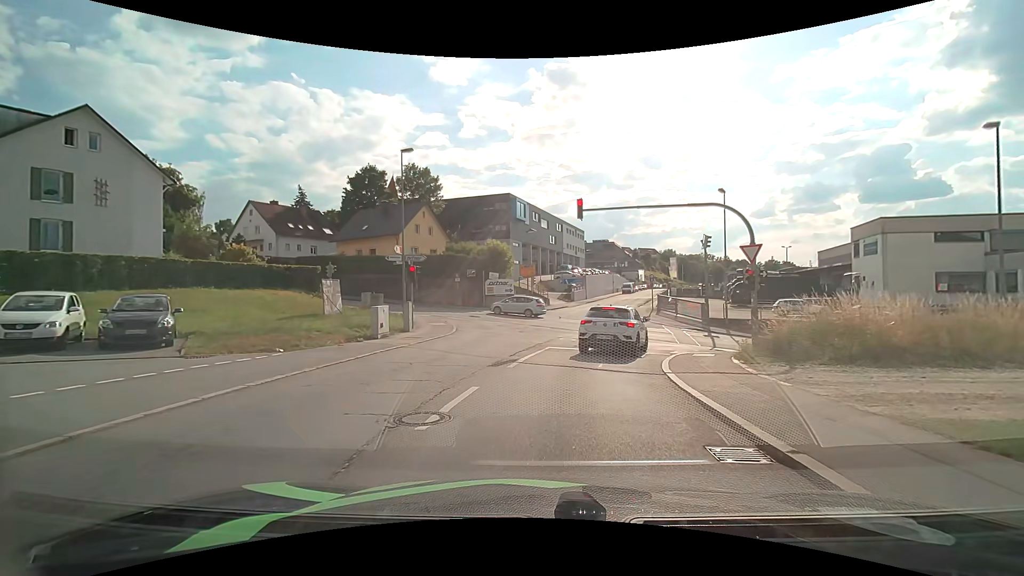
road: residential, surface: asphalt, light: Day
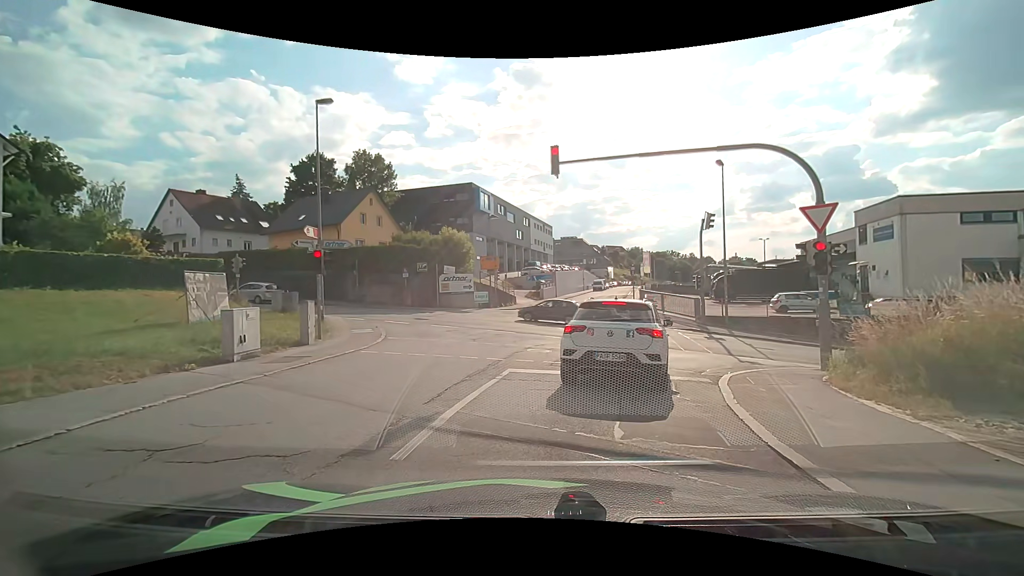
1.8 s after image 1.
(+0.2, +6.8) m; +3°
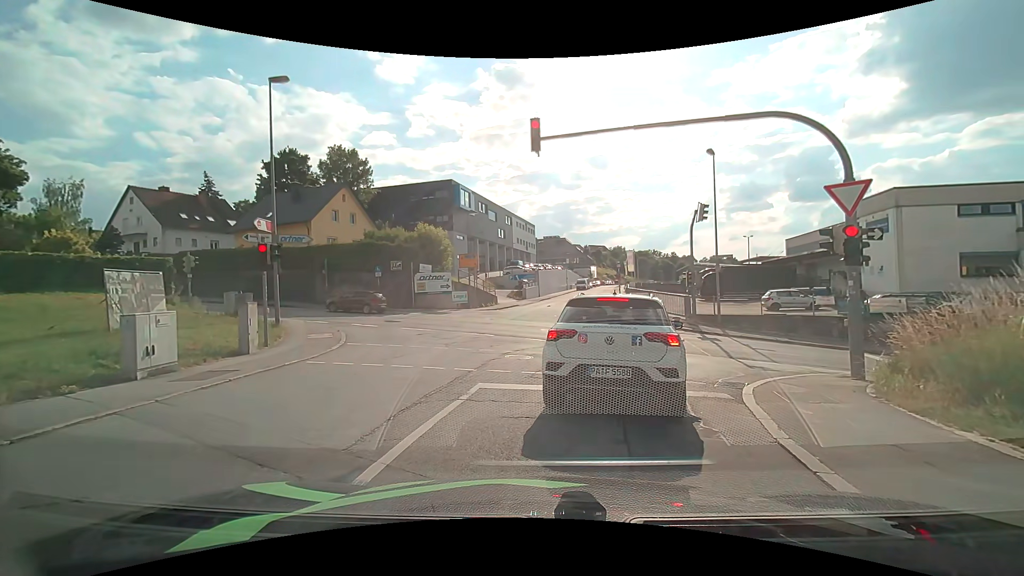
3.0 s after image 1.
(0.0, +2.0) m; +1°
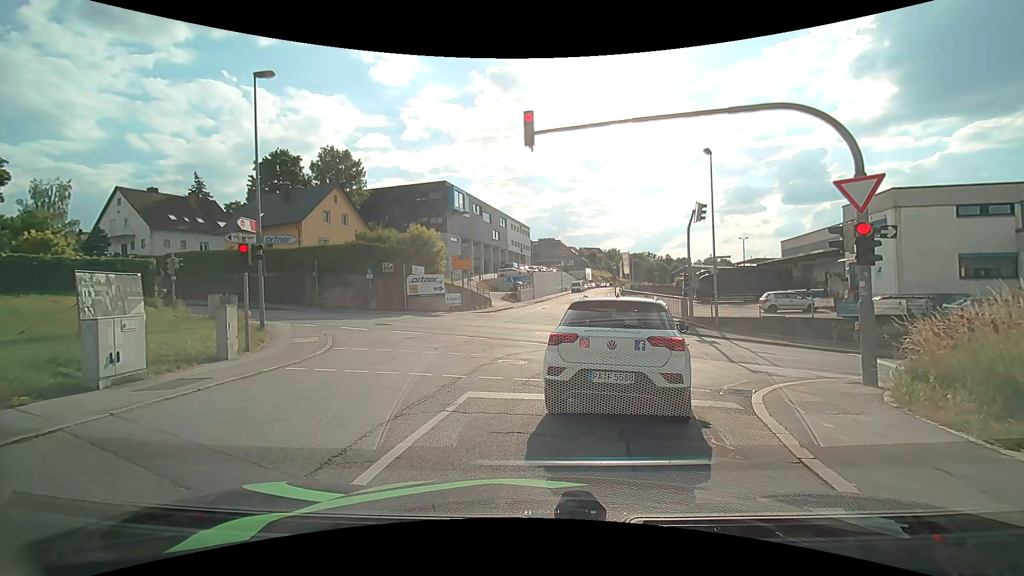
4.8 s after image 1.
(0.0, +0.7) m; 0°
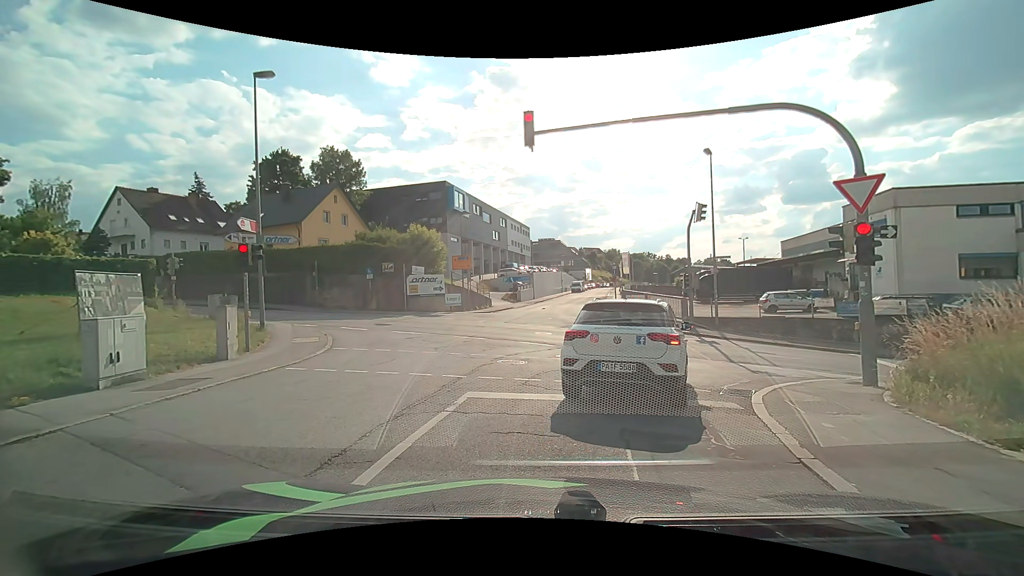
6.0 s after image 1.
(0.0, 0.0) m; 0°
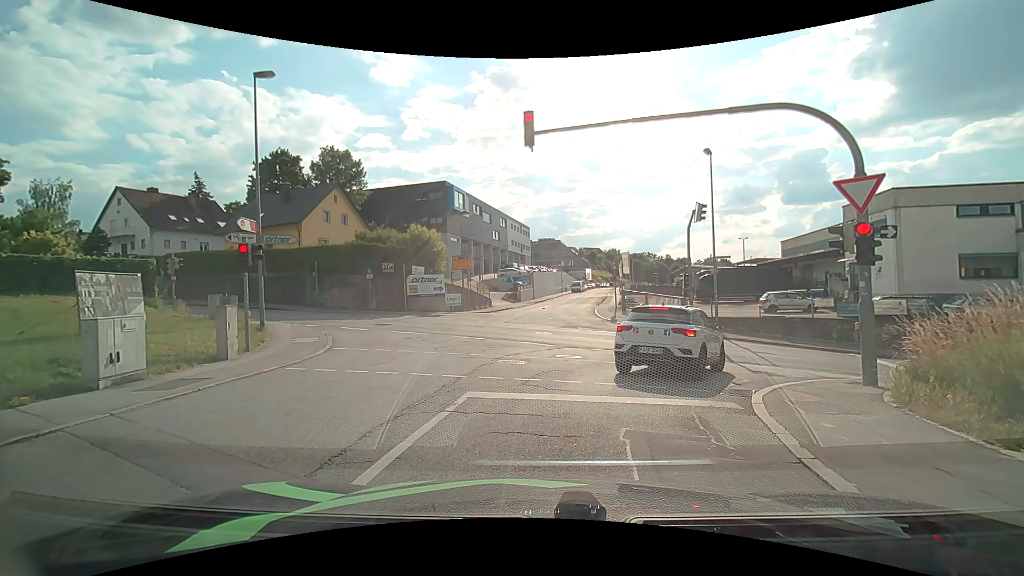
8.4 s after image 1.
(0.0, 0.0) m; 0°
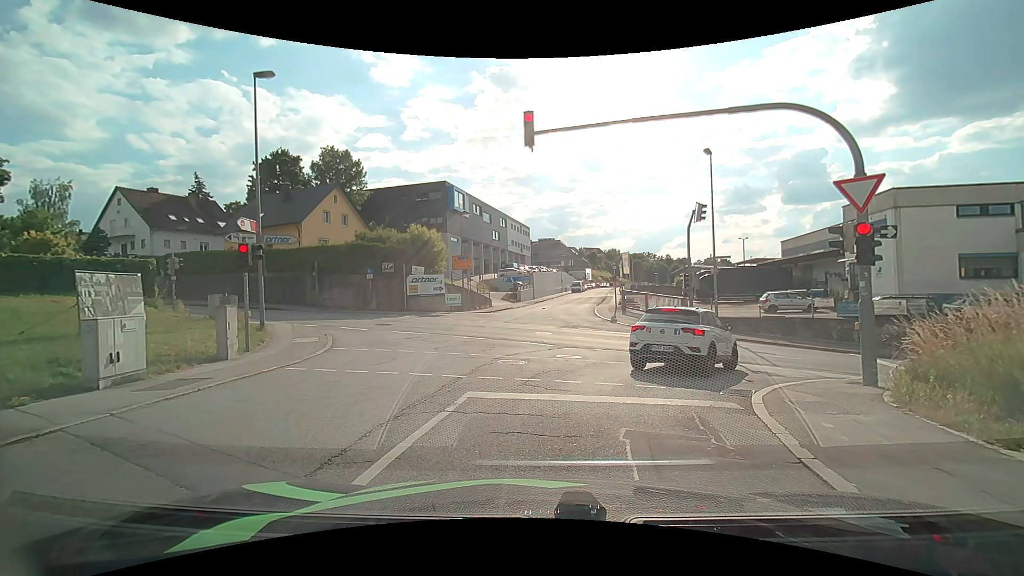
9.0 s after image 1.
(0.0, 0.0) m; 0°
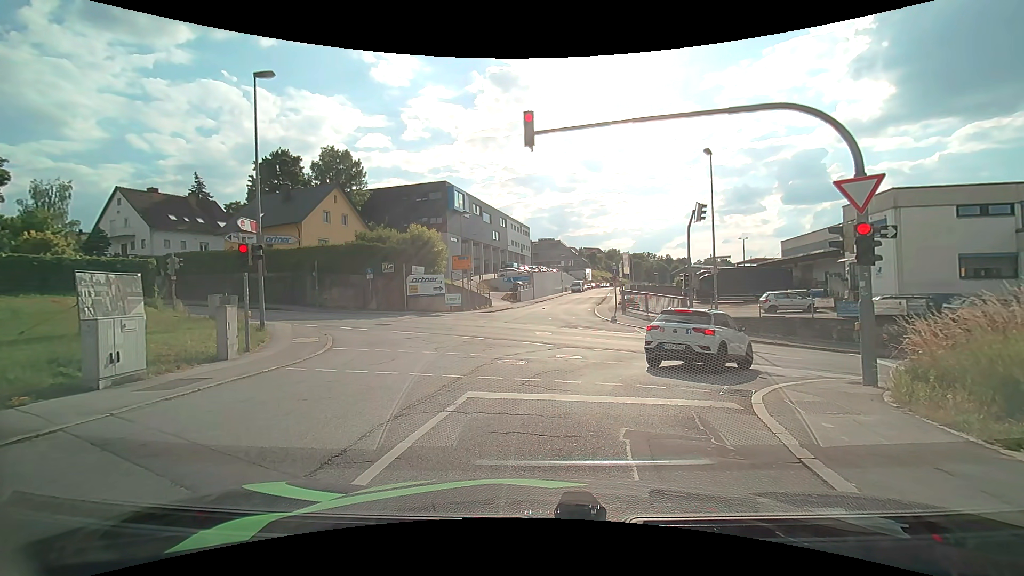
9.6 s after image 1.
(0.0, 0.0) m; 0°
(+1, +10) (+1, +20) (-4, +28) (-13, +33) (-22, +36) (-32, +40) (-41, +43) (-50, +47) (-60, +50) (-69, +54) m
